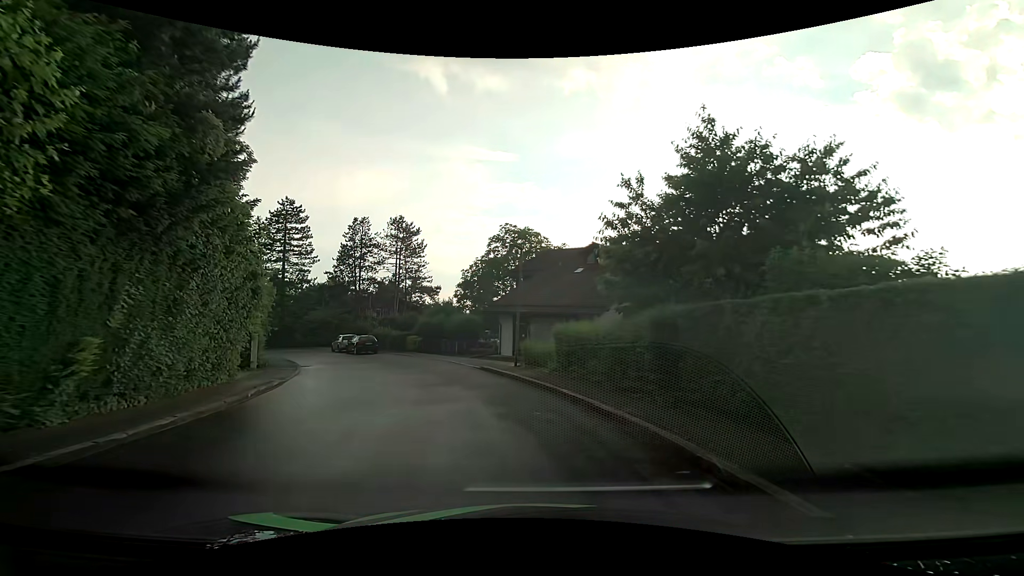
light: Day
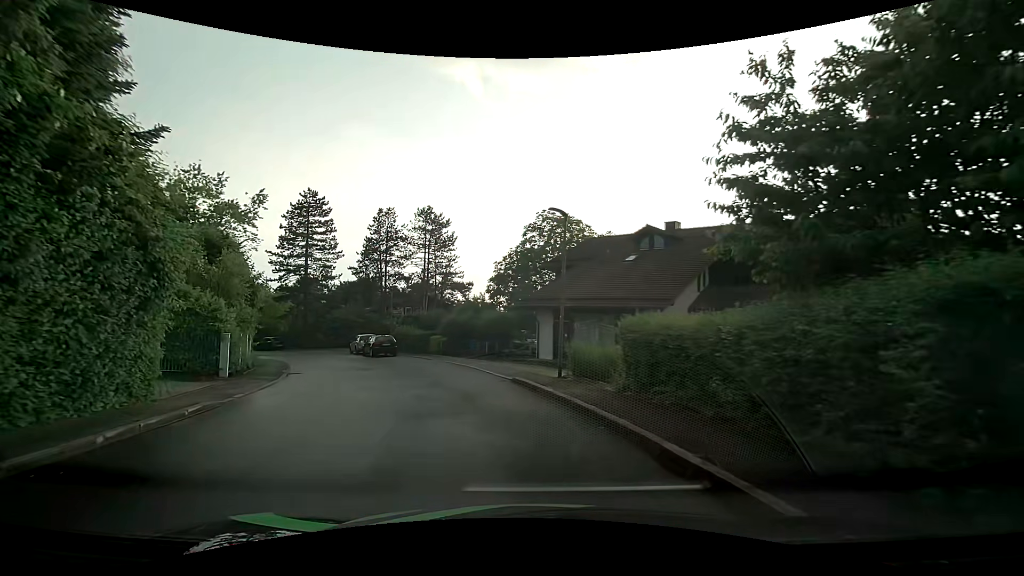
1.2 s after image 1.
(-0.2, +5.8) m; -4°
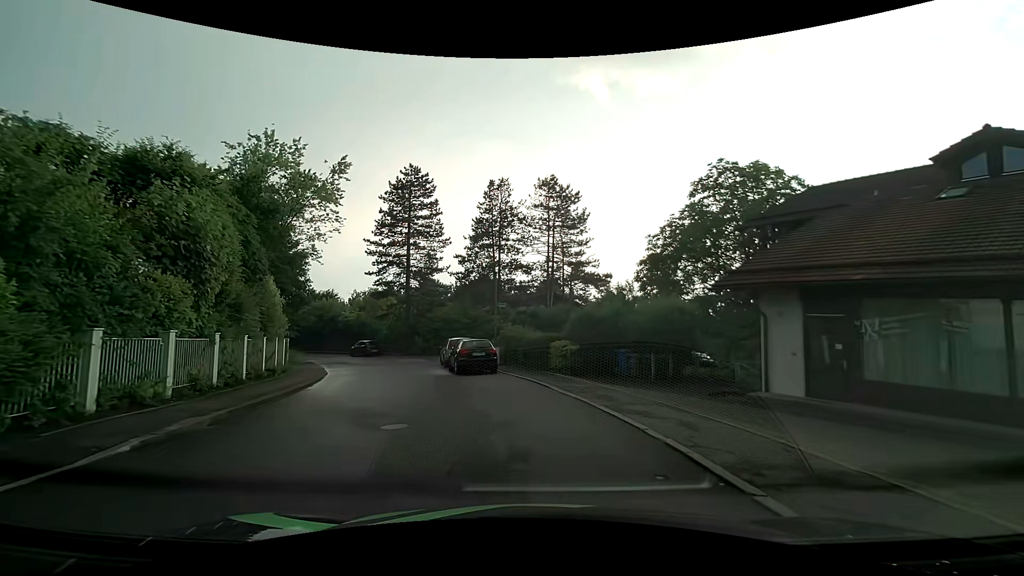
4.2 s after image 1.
(-1.9, +14.1) m; -15°
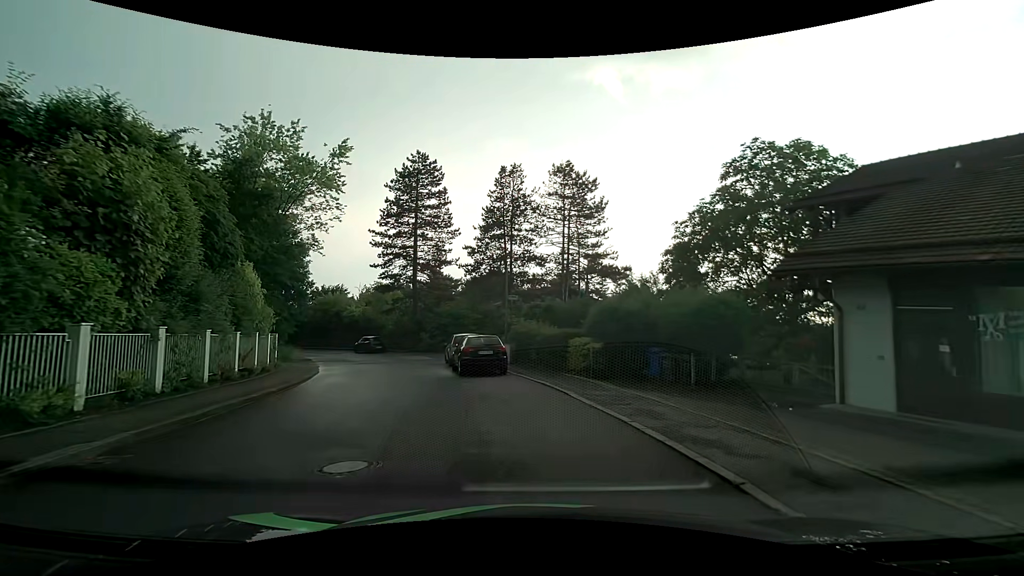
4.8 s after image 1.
(0.0, +2.8) m; 0°
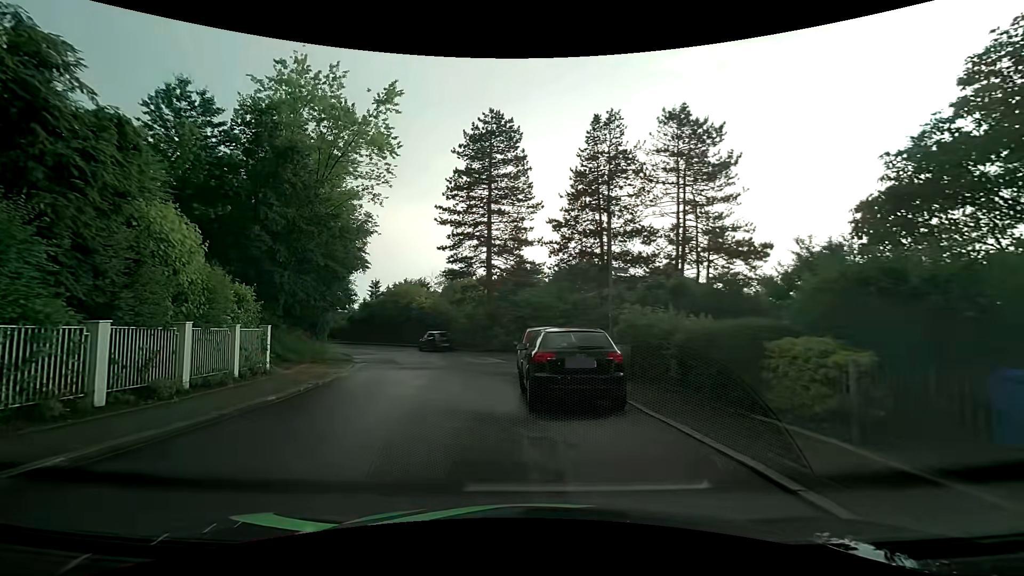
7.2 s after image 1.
(-0.7, +8.9) m; -11°
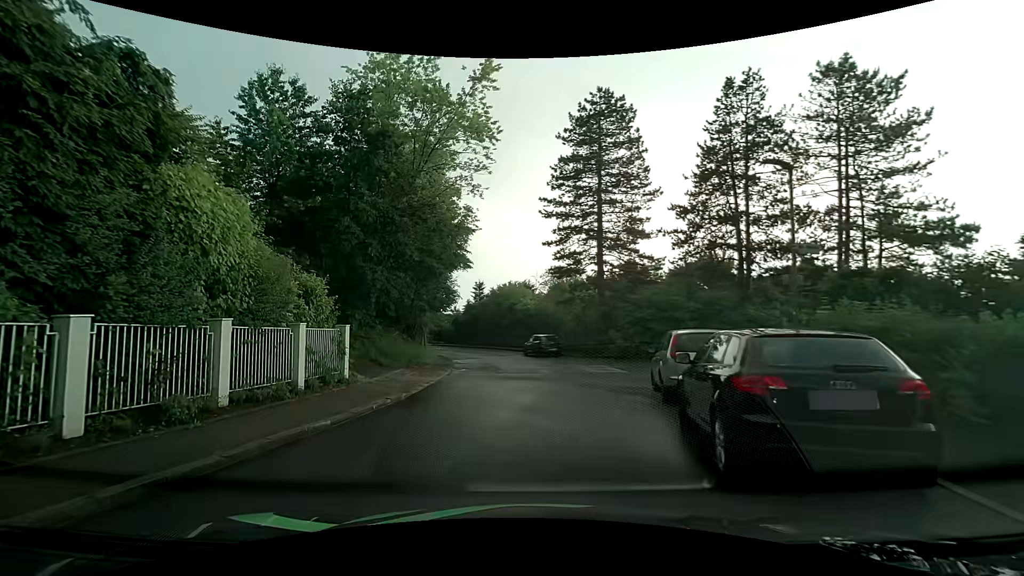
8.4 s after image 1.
(-0.4, +3.7) m; -12°
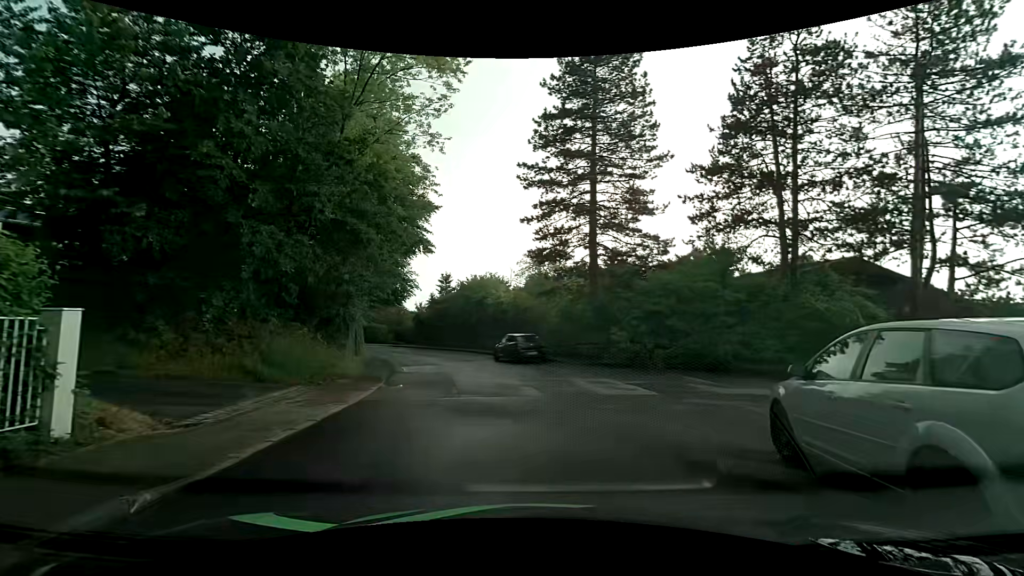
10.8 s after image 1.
(0.0, +7.5) m; +3°
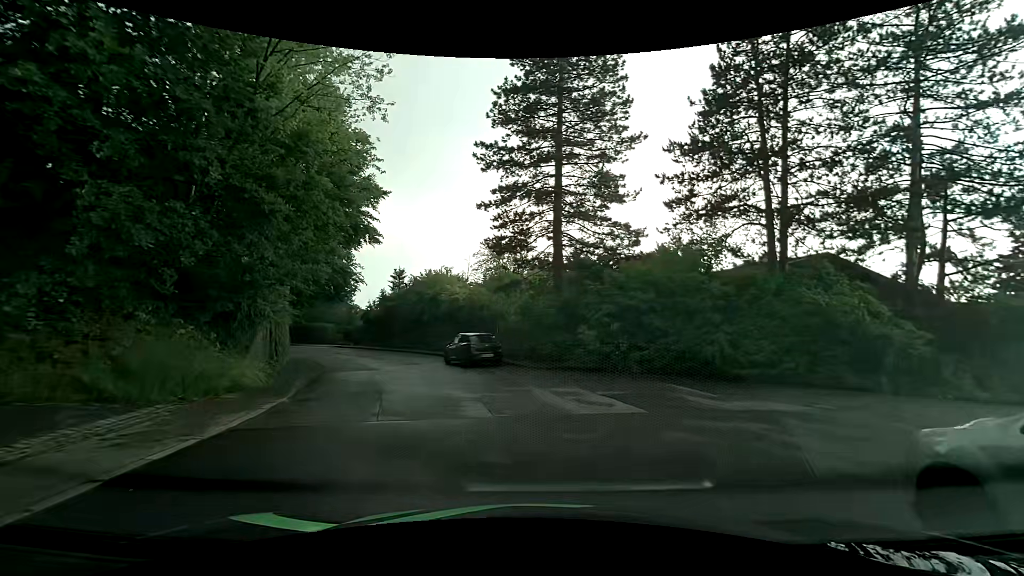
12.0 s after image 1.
(+0.1, +3.1) m; +5°
